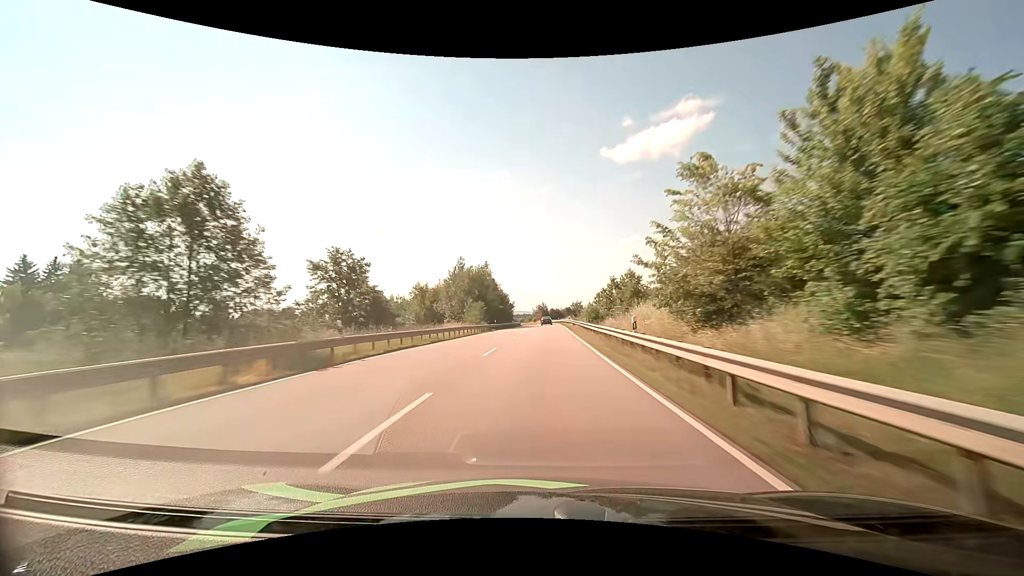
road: primary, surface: asphalt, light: Day
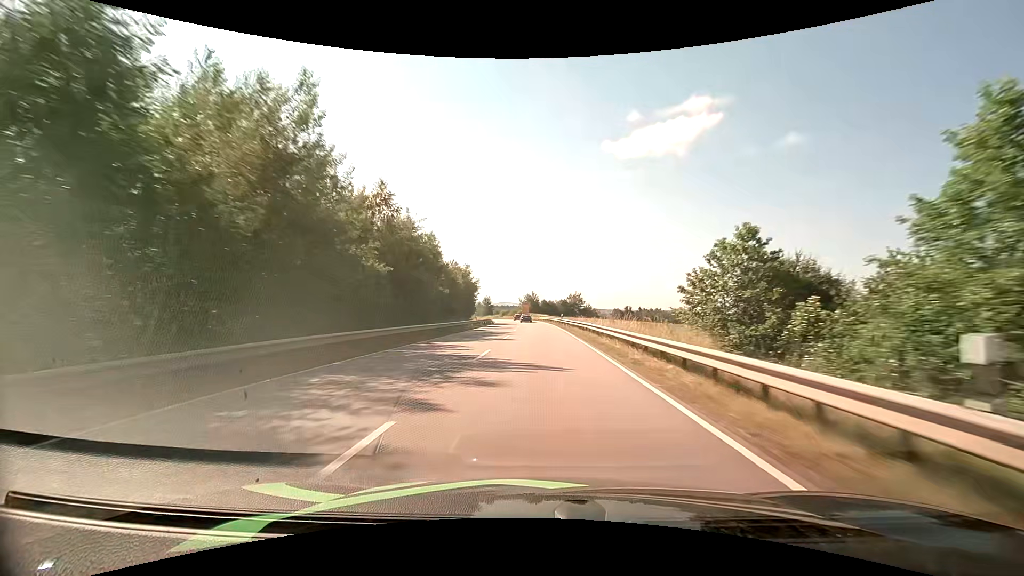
(+0.9, +62.3) m; +1°
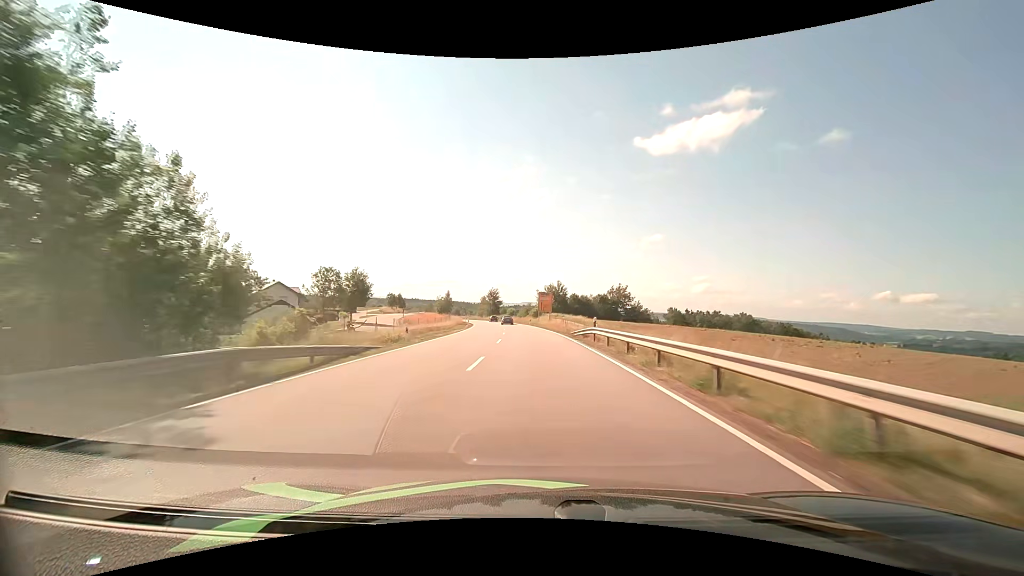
(-1.3, +74.3) m; -3°
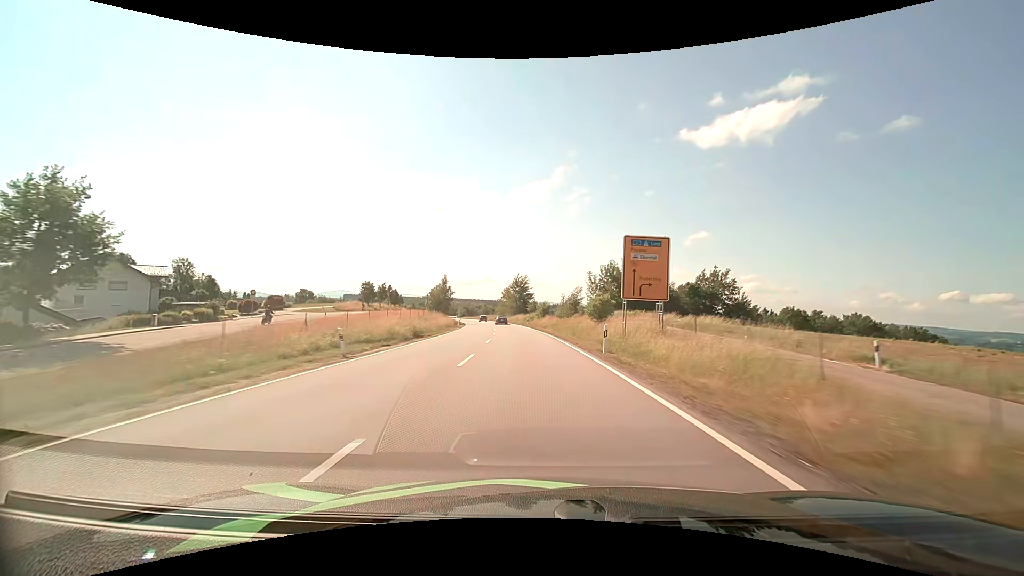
(-2.2, +58.7) m; -4°
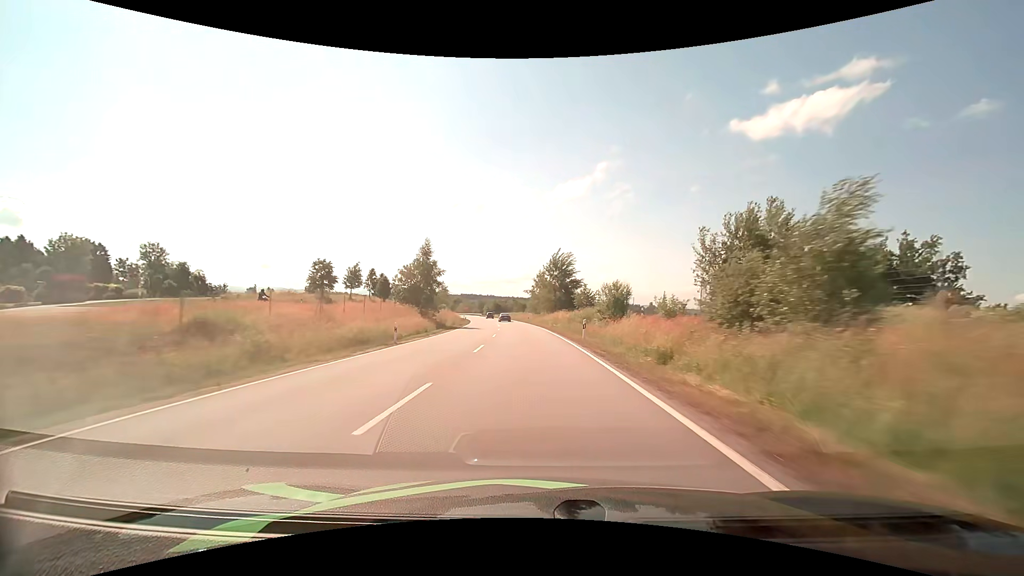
(-1.8, +44.0) m; -5°
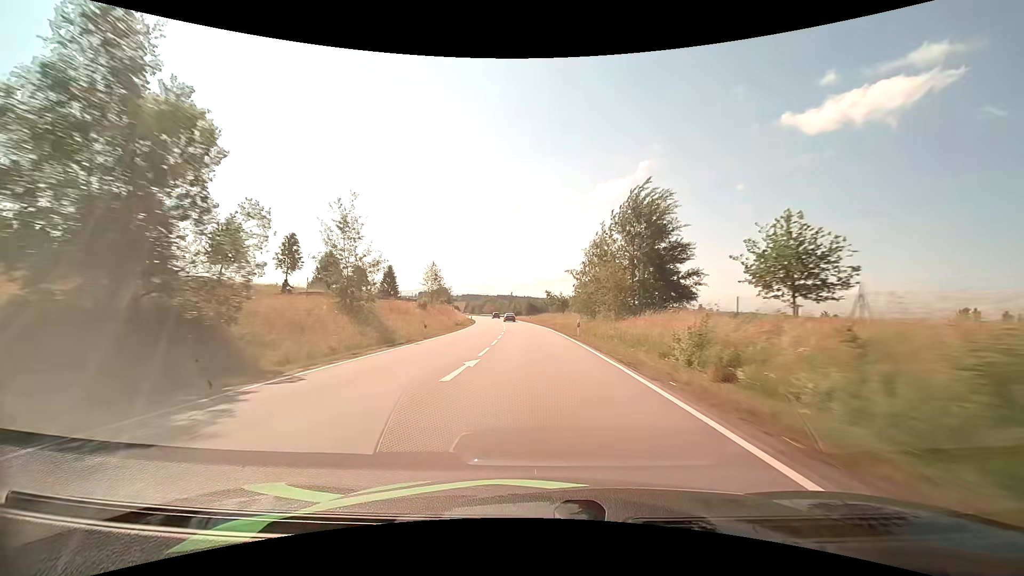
(-1.6, +43.9) m; -4°
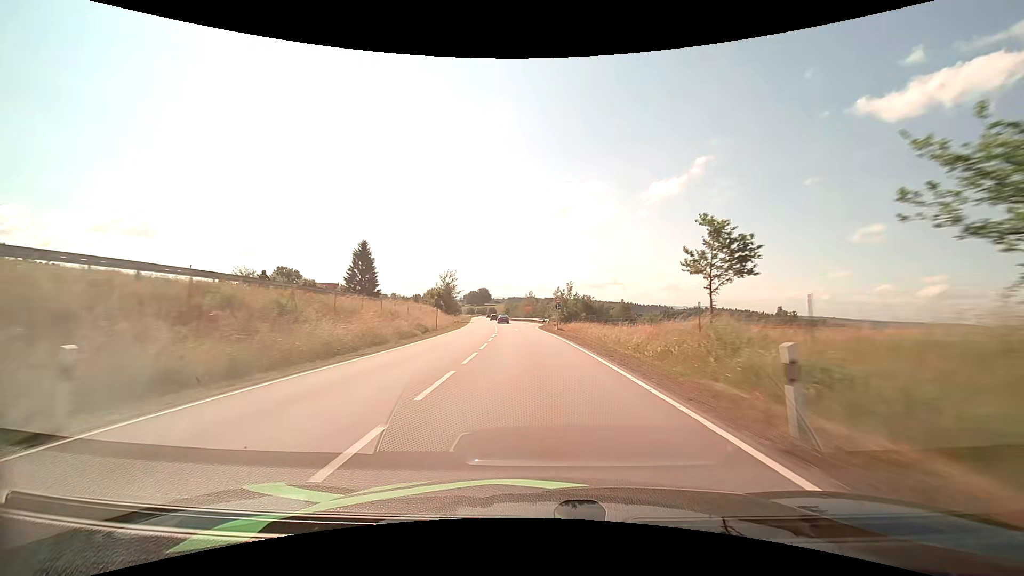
(-3.5, +74.7) m; -5°
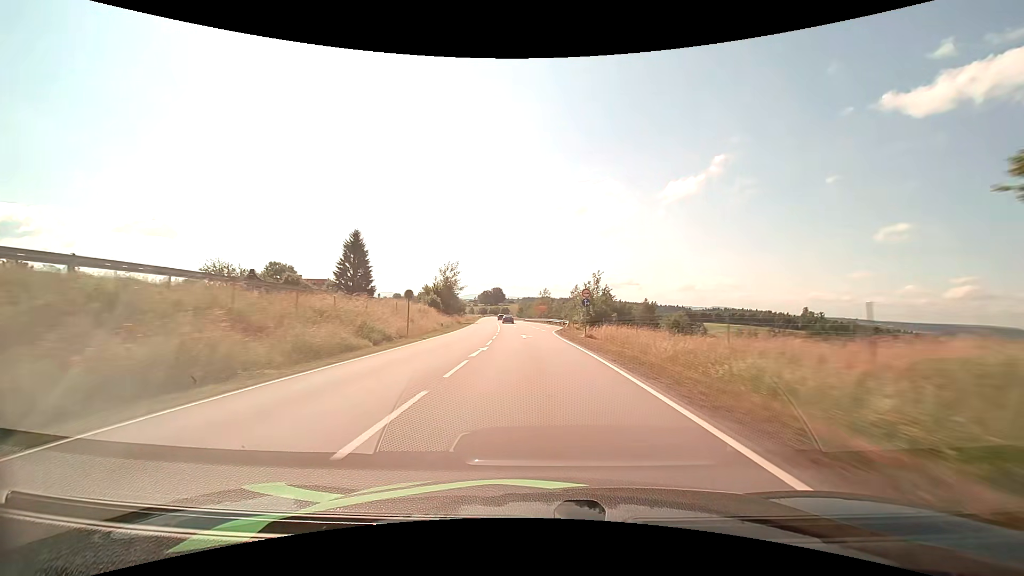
(-0.2, +15.3) m; -2°
(0, +10) (0, +20) (-1, +30) (-1, +40) (-2, +50) (-3, +60) (-4, +70) (-5, +80) (-6, +90) (-7, +100) m
